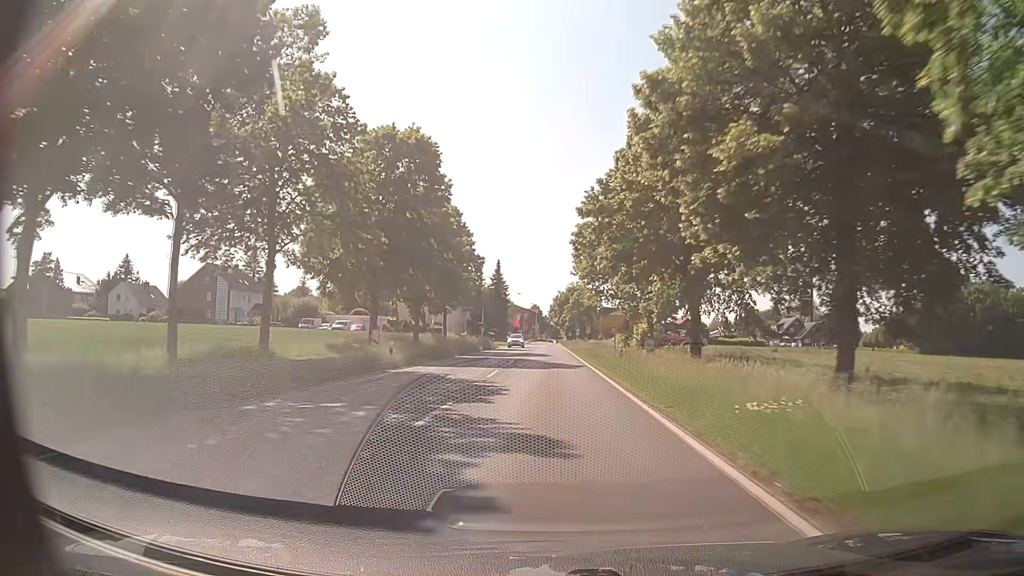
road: secondary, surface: asphalt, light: Day
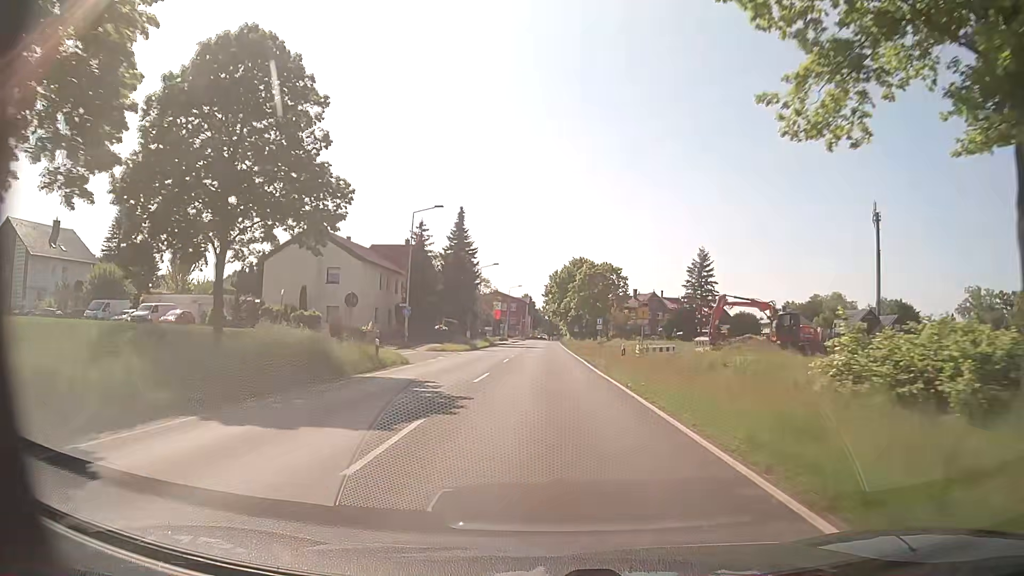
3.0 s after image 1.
(0.0, +51.6) m; 0°
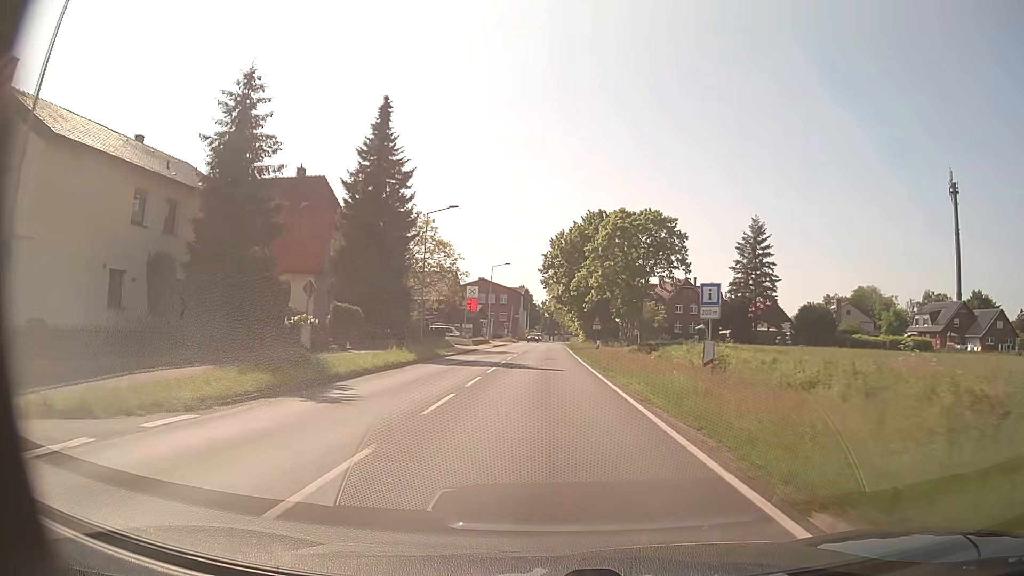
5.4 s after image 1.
(+0.1, +38.5) m; 0°
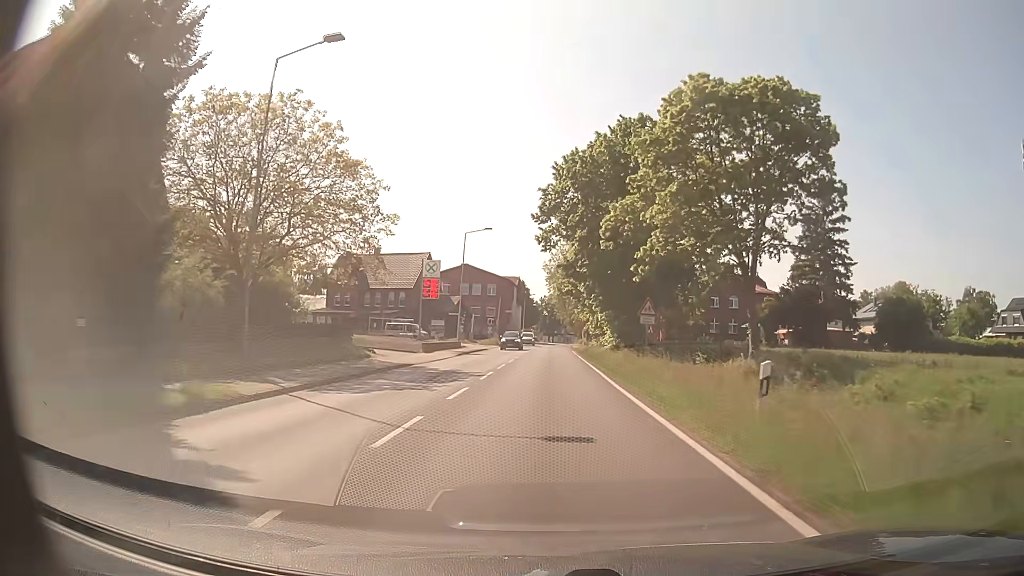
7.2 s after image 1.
(0.0, +28.0) m; 0°
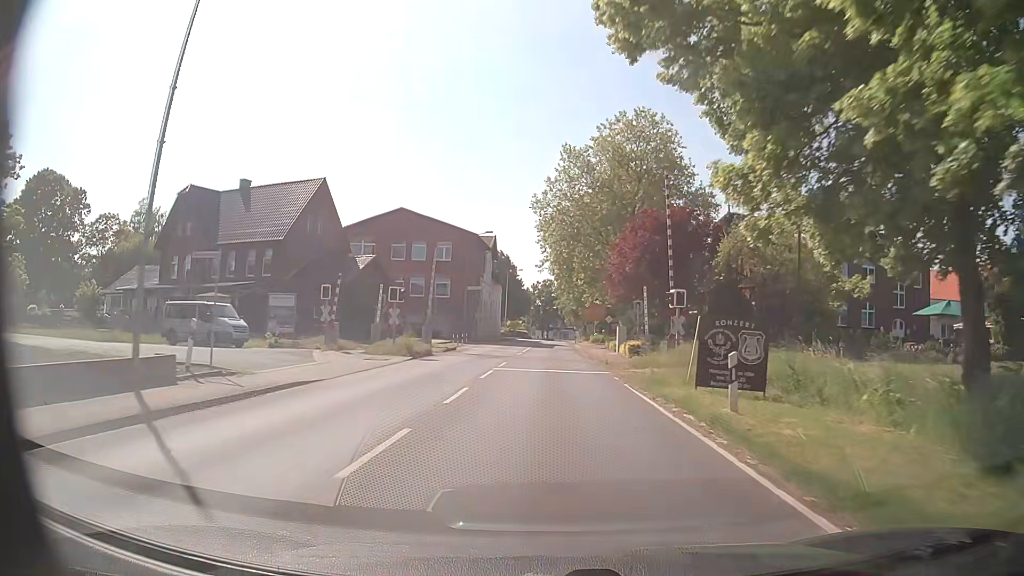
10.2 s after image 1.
(0.0, +44.7) m; 0°
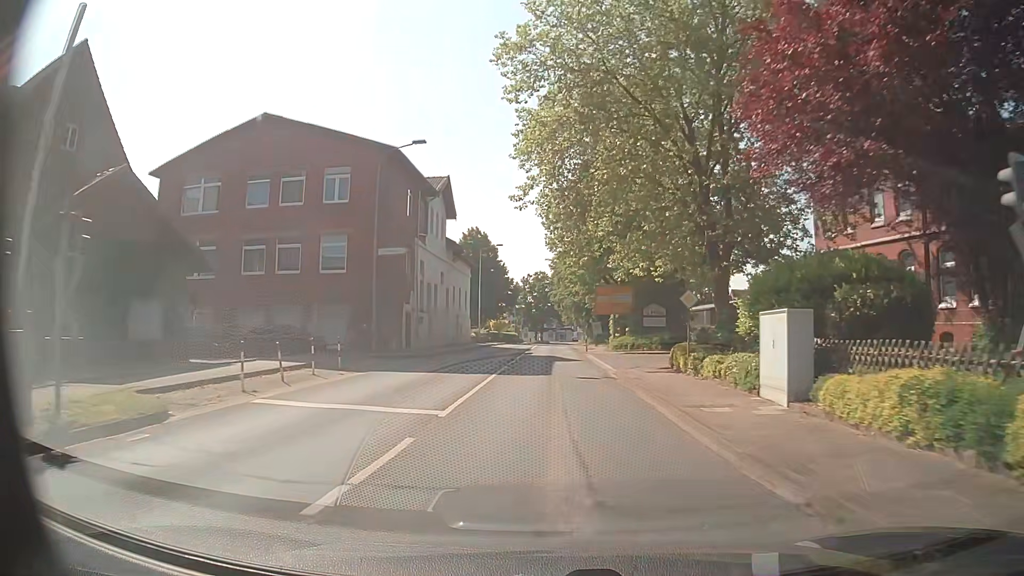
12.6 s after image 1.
(+0.4, +30.2) m; +1°
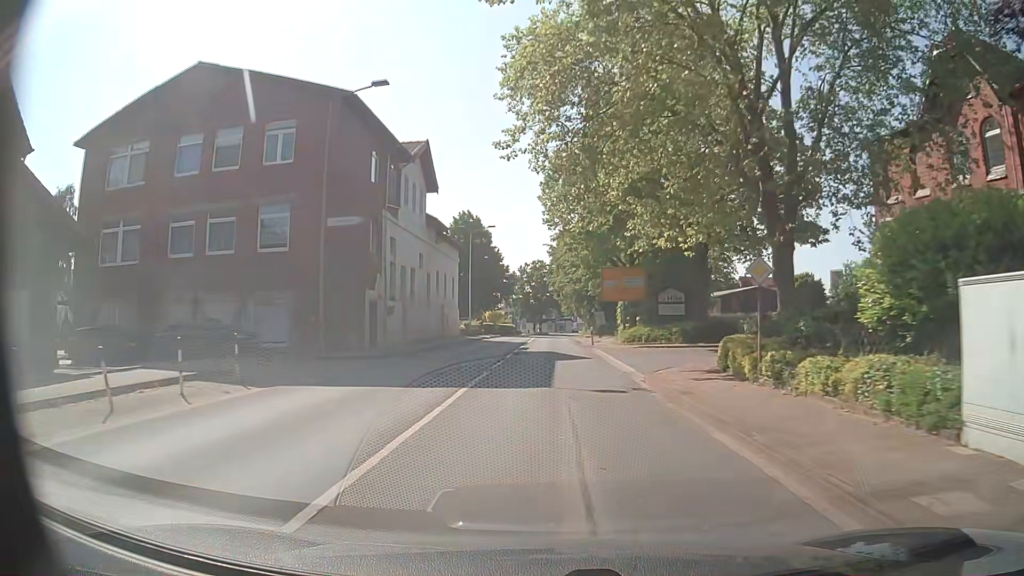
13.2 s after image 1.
(0.0, +7.1) m; 0°
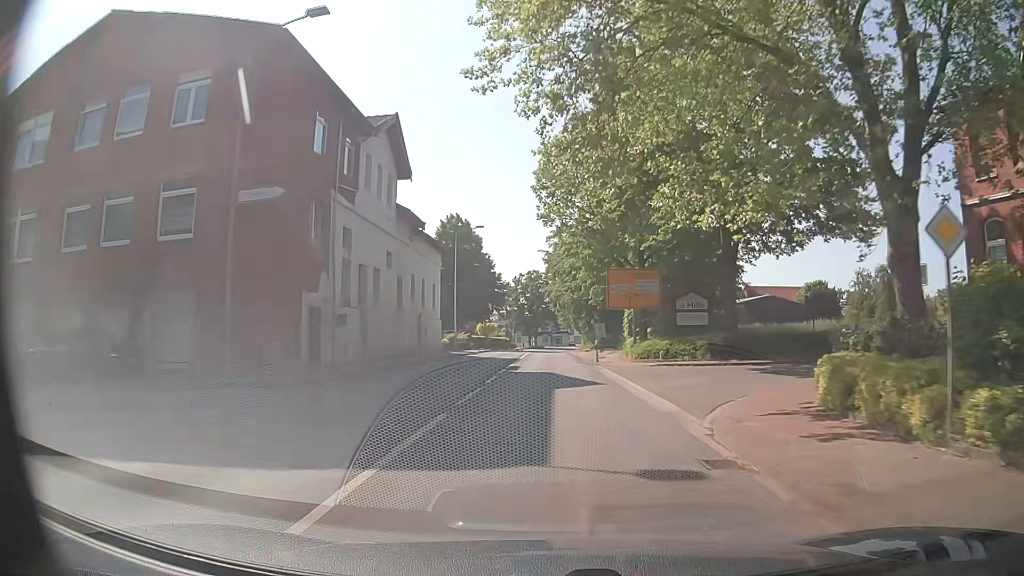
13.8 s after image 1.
(+0.1, +7.1) m; +1°
(0, +10) (0, +20) (0, +30) (0, +40) (0, +50) (0, +60) (0, +70) (0, +80) (0, +90) (0, +100) m
